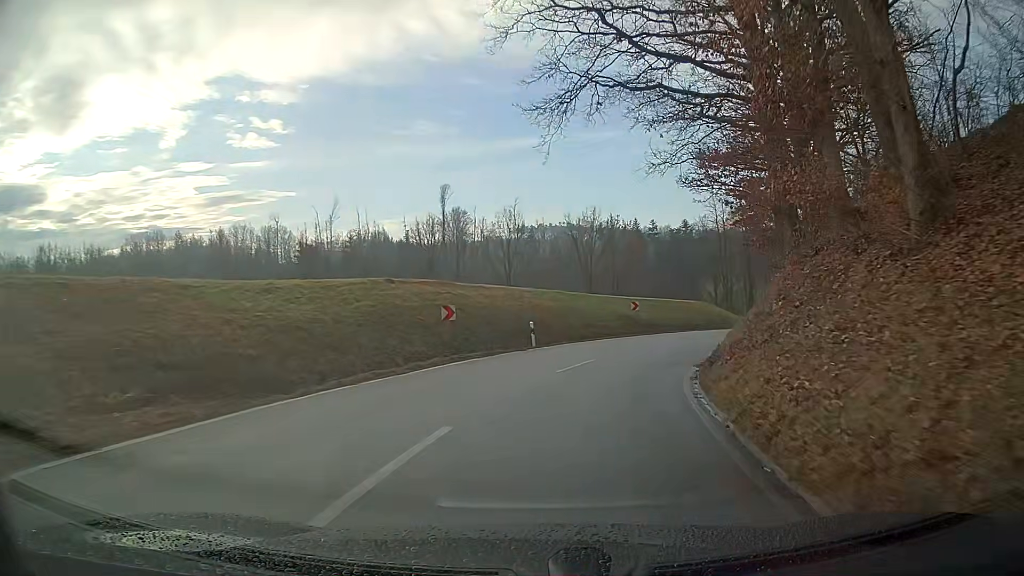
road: tertiary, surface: asphalt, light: Day
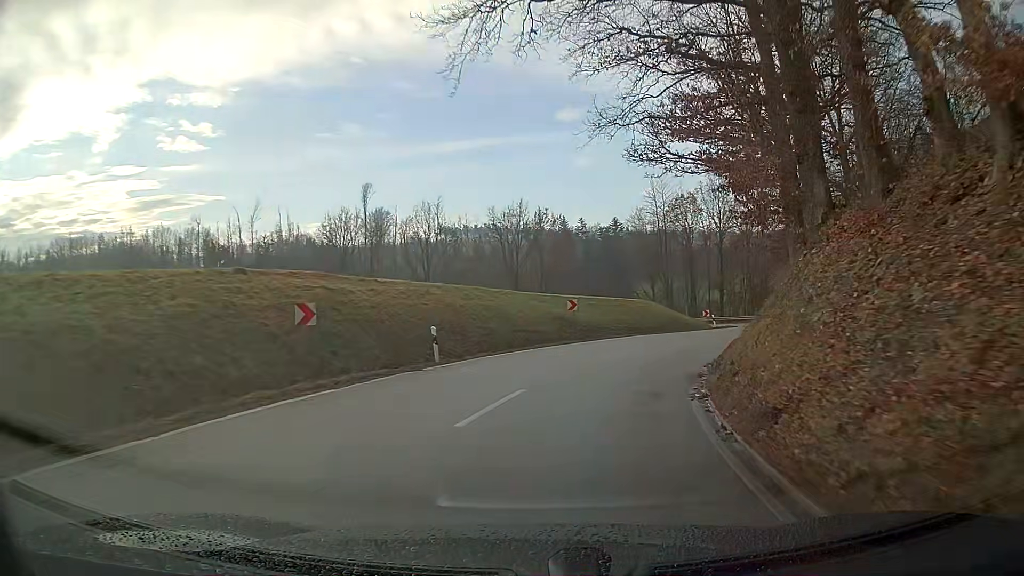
(+0.4, +7.8) m; +6°
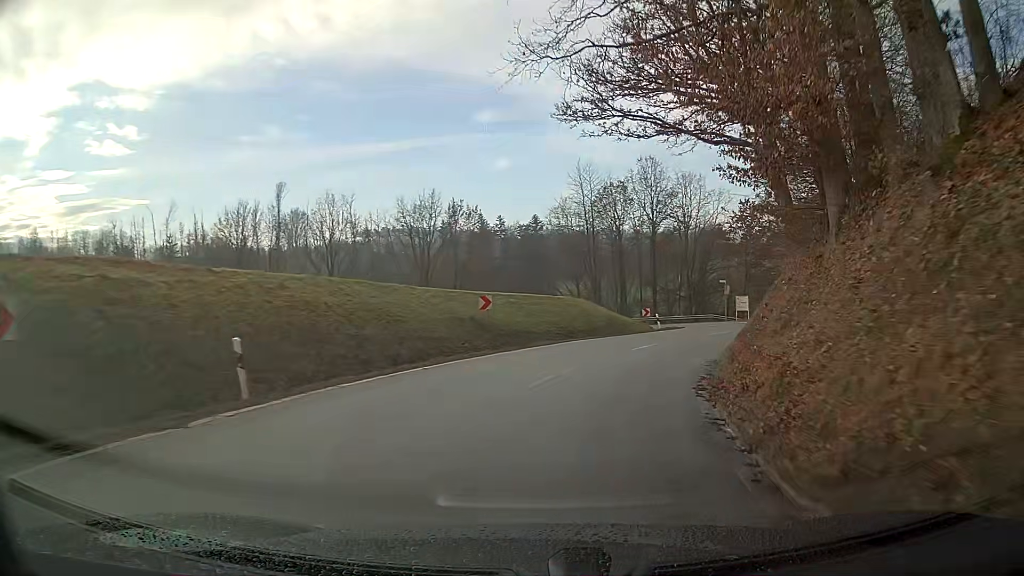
(+0.5, +7.8) m; +7°
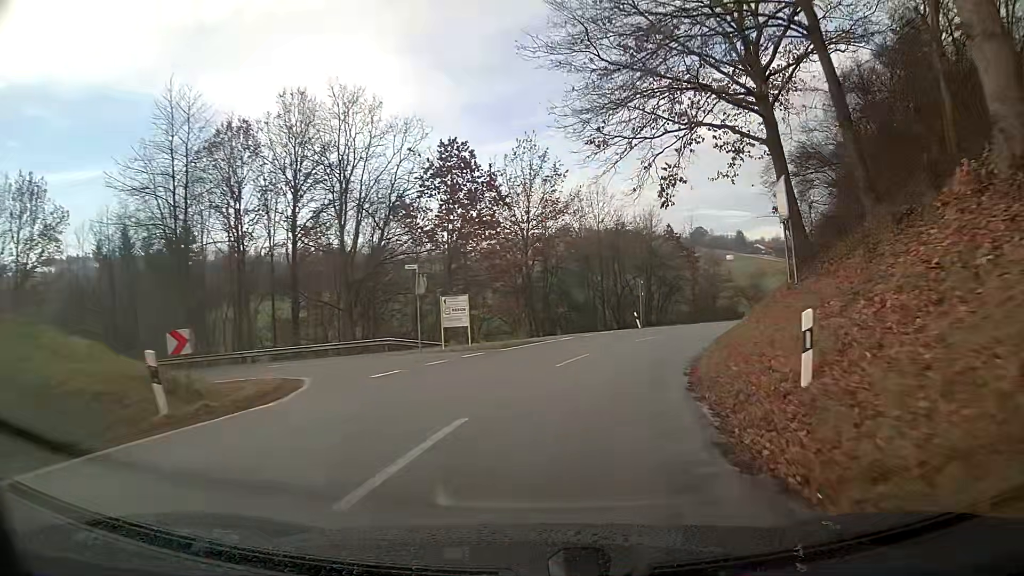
(+7.4, +30.3) m; +27°
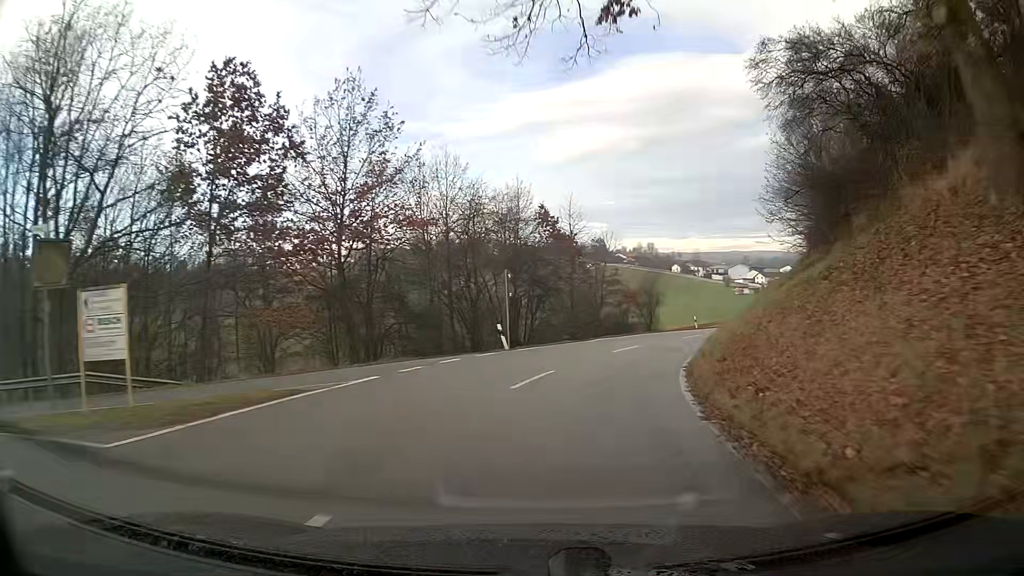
(+1.6, +16.0) m; +12°
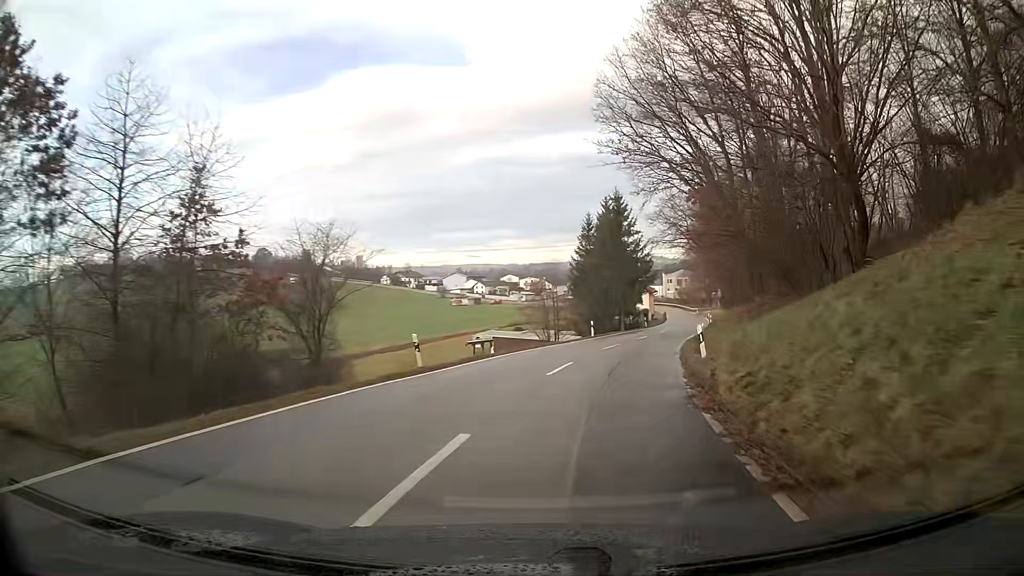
(+6.9, +31.8) m; +24°
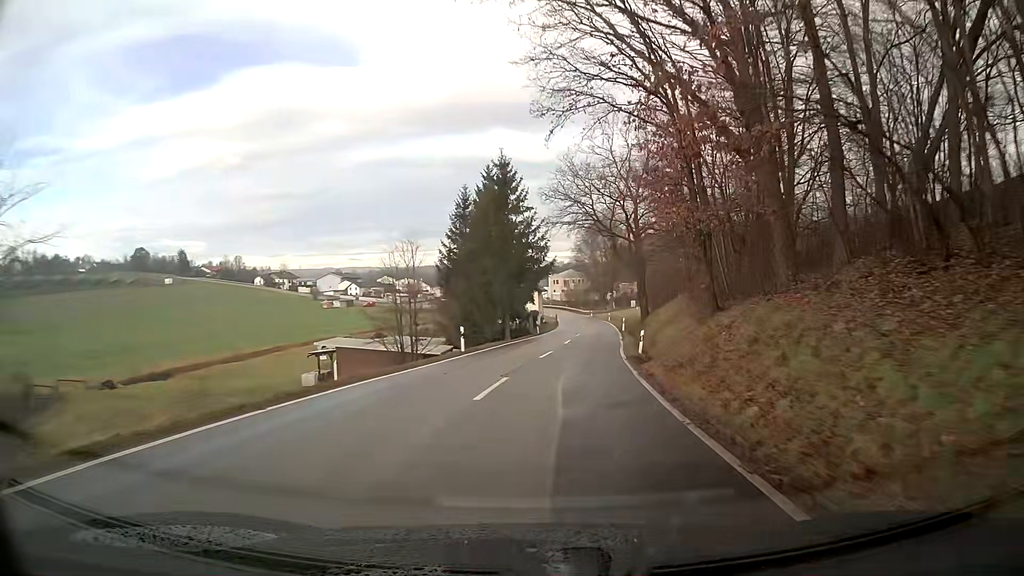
(+1.4, +16.7) m; +9°
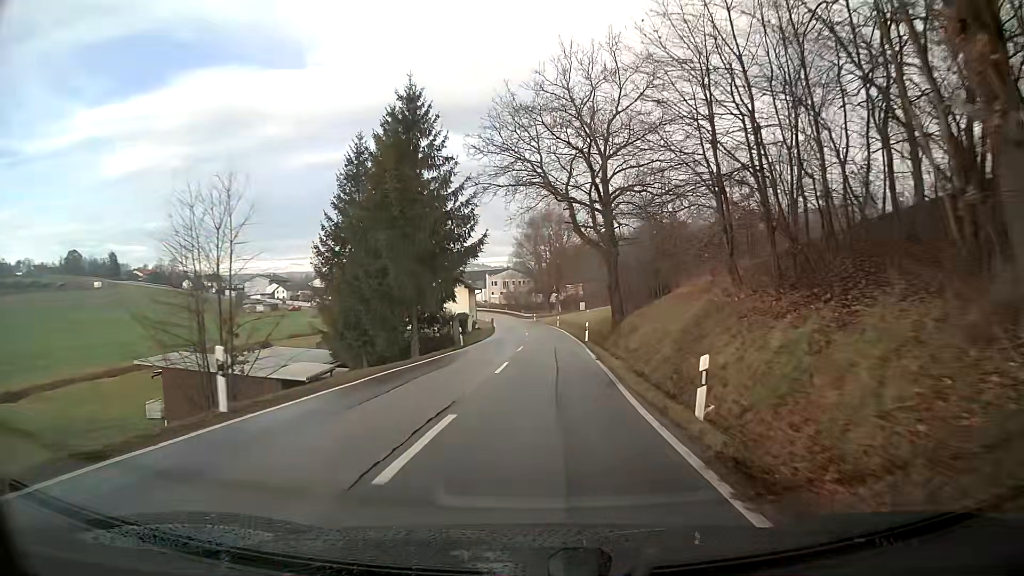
(+0.7, +17.5) m; +4°
